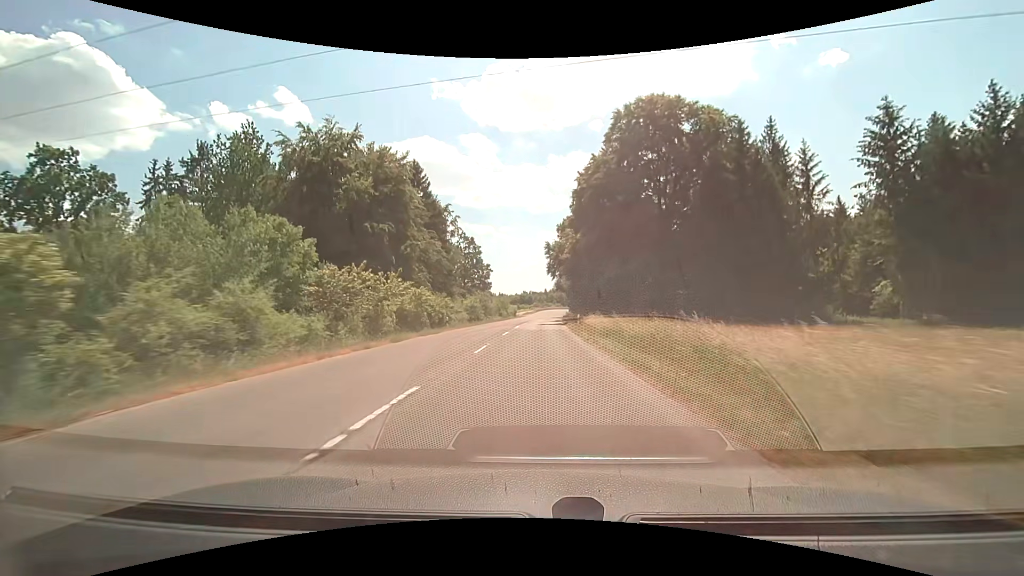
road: tertiary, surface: asphalt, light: Day
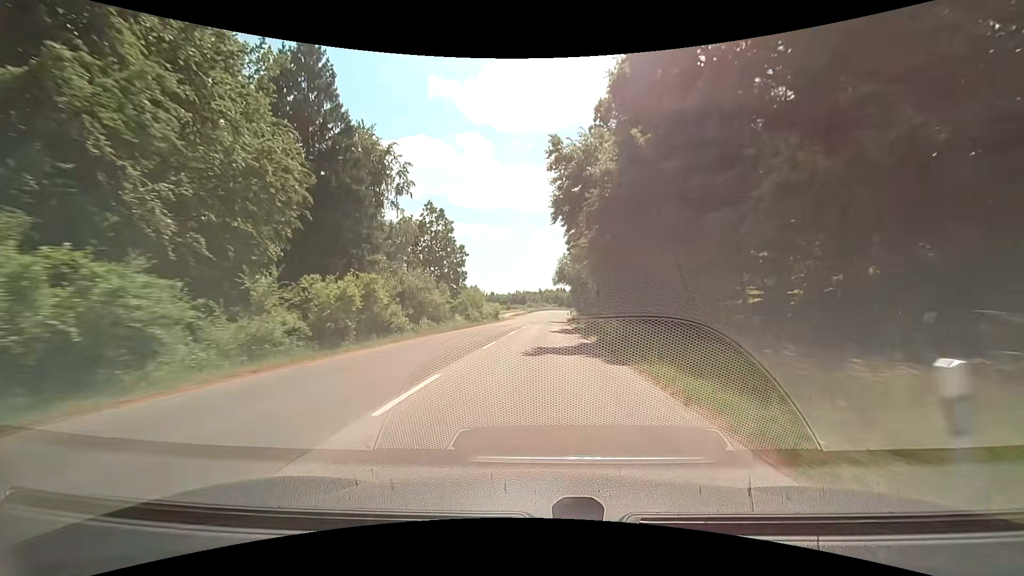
(+0.1, +33.9) m; +1°
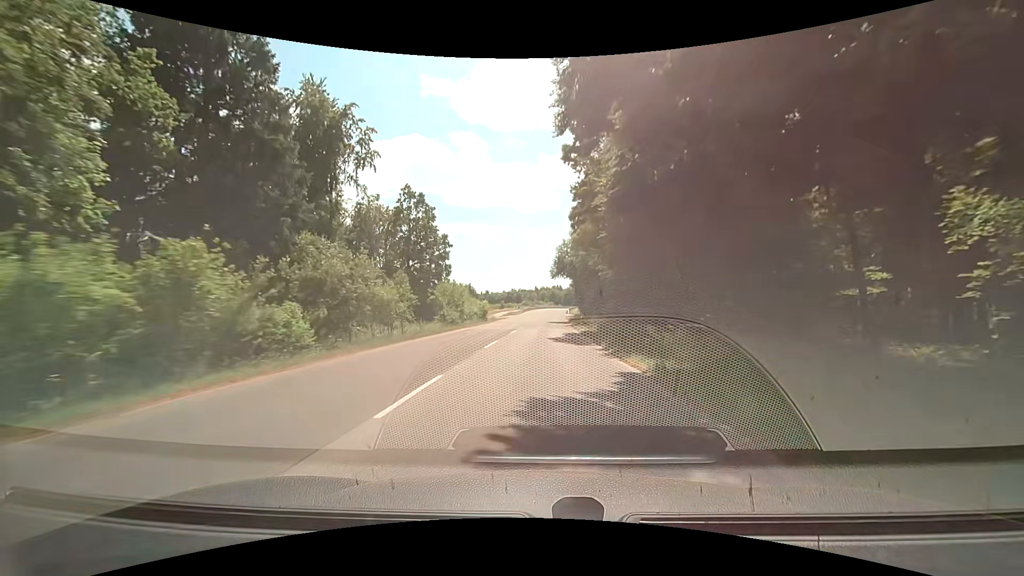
(0.0, +11.6) m; 0°
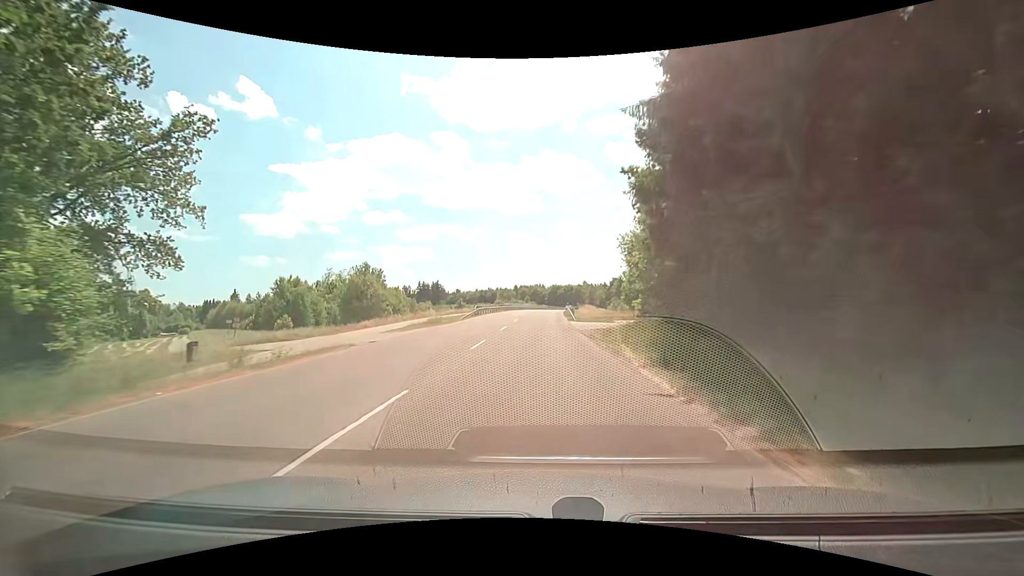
(+1.4, +60.1) m; +2°
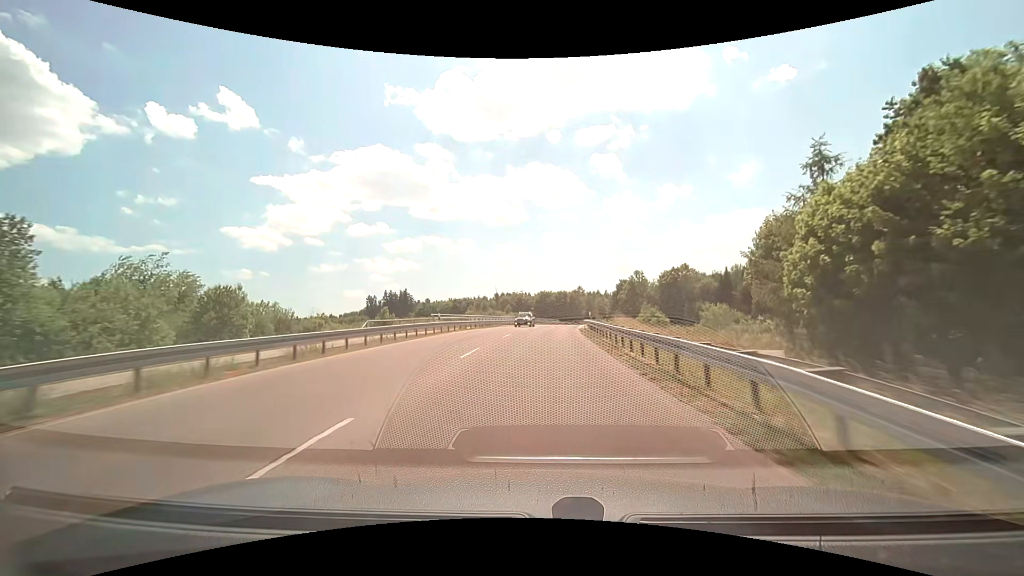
(+0.6, +50.0) m; +1°
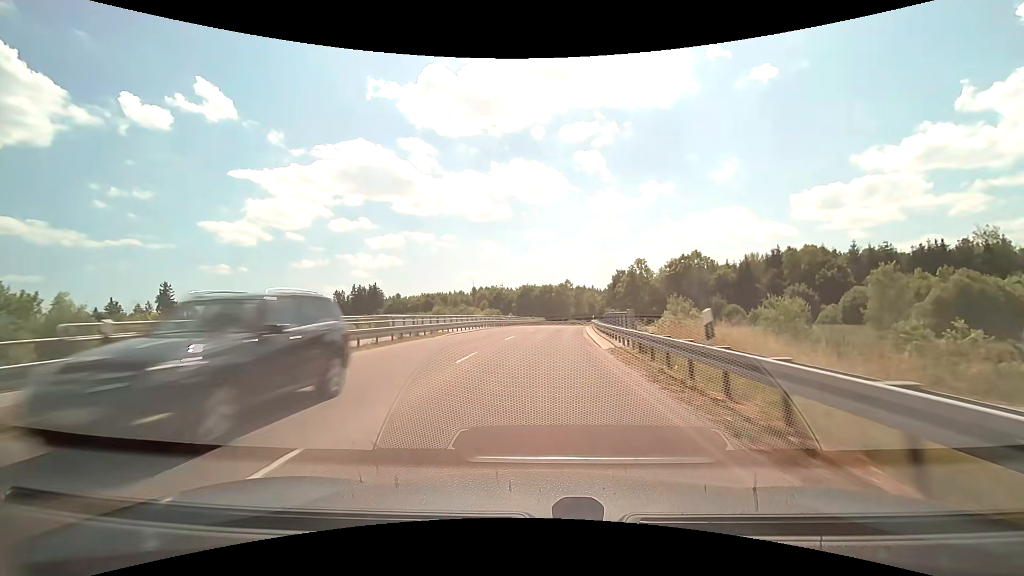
(+0.5, +25.3) m; +2°
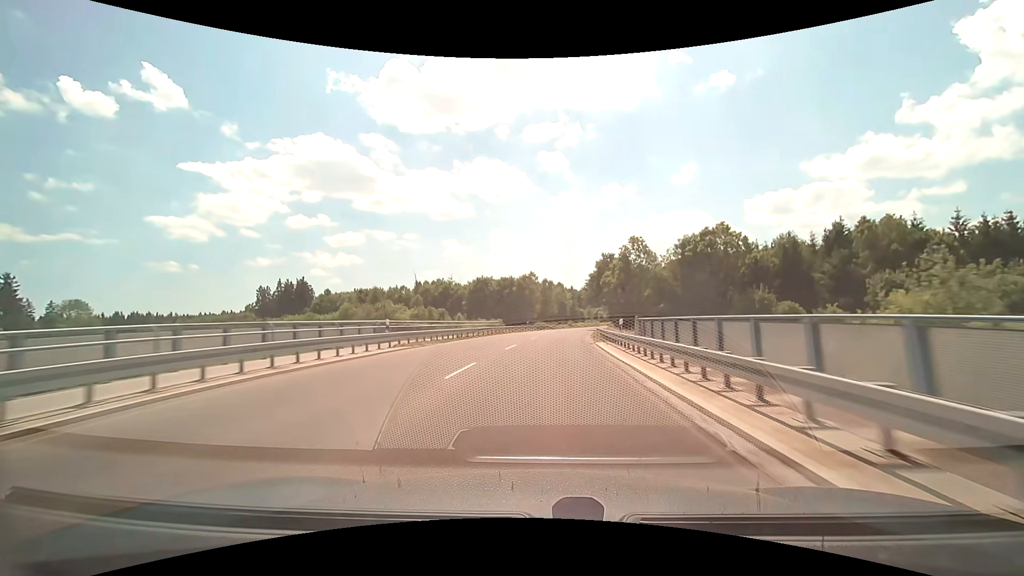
(+1.2, +38.5) m; +4°
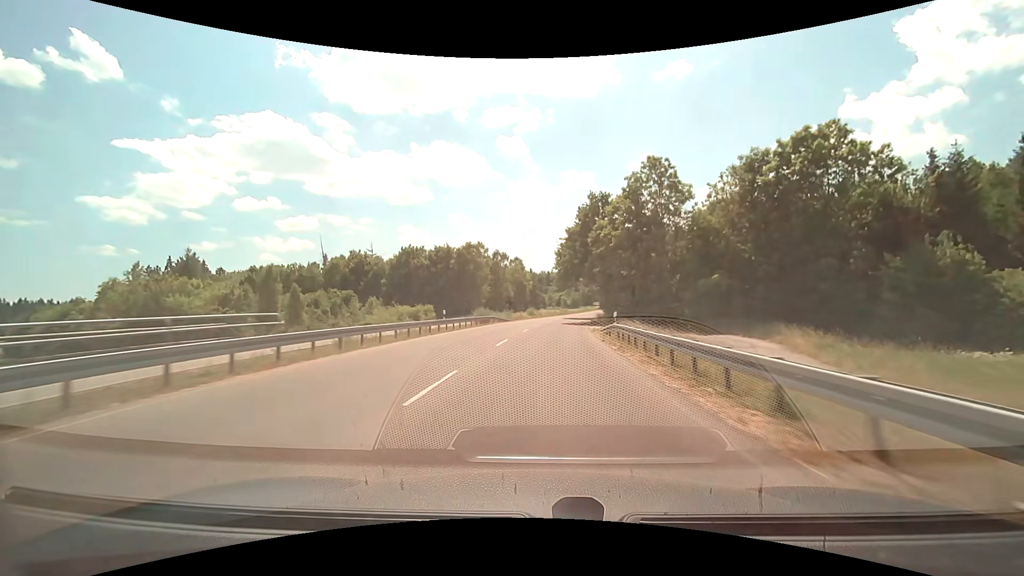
(+1.7, +39.4) m; +5°
(0, +10) (0, +20) (+1, +30) (+2, +40) (+3, +50) (+4, +60) (+5, +70) (+6, +80) (+8, +90) (+10, +99) m
